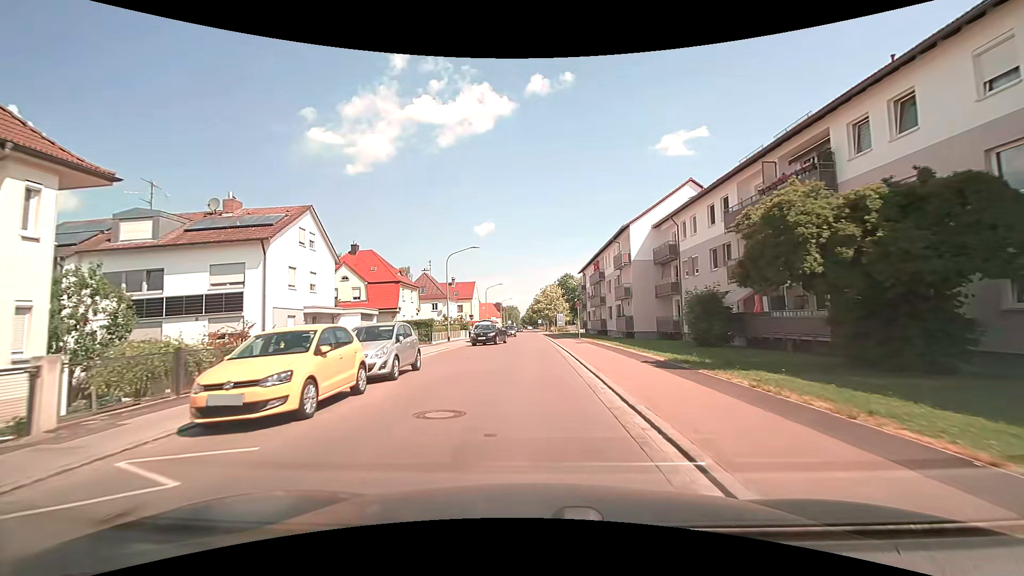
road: tertiary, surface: asphalt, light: Day
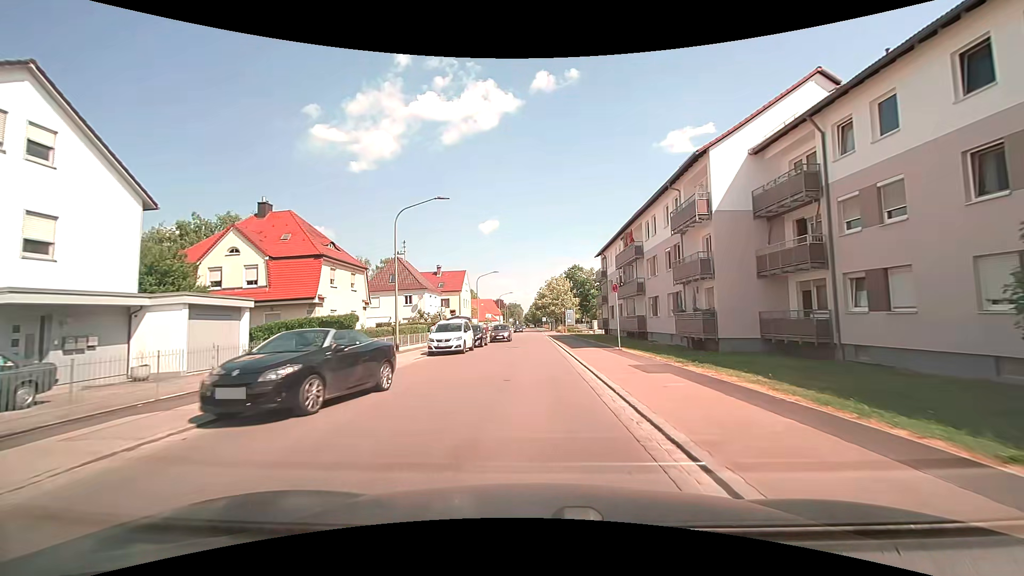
(0.0, +18.4) m; 0°
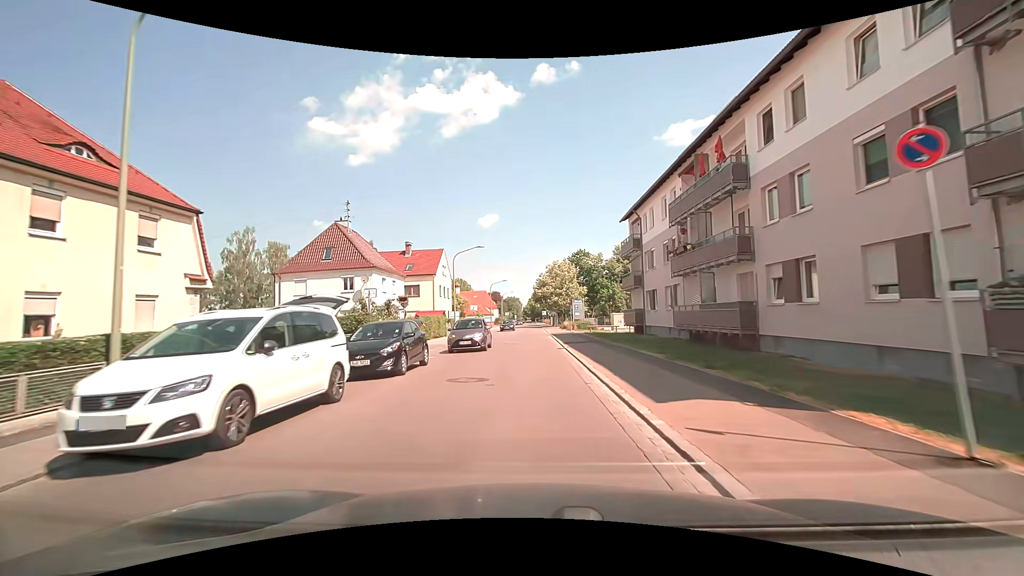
(+0.1, +18.9) m; 0°
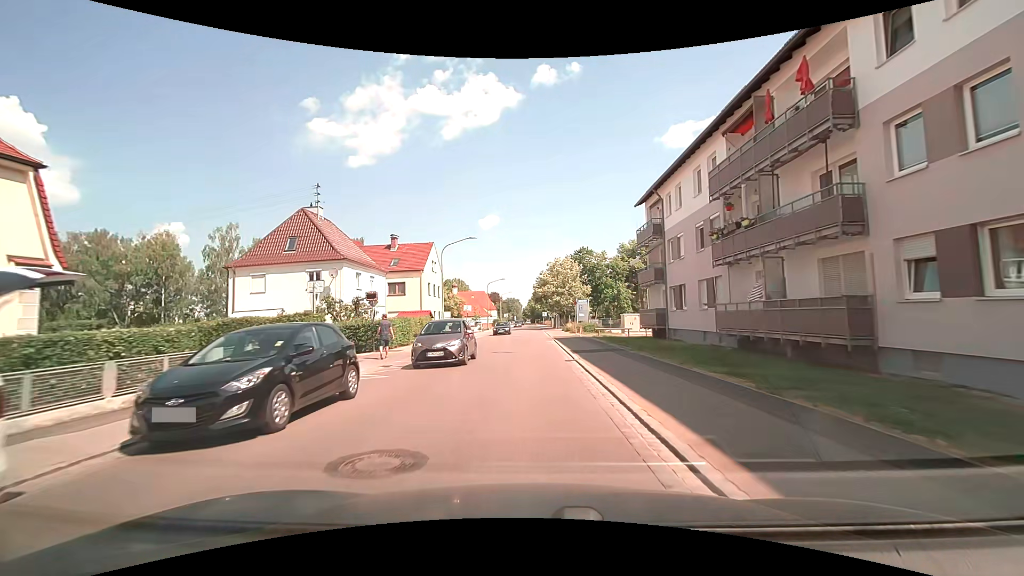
(0.0, +6.3) m; 0°
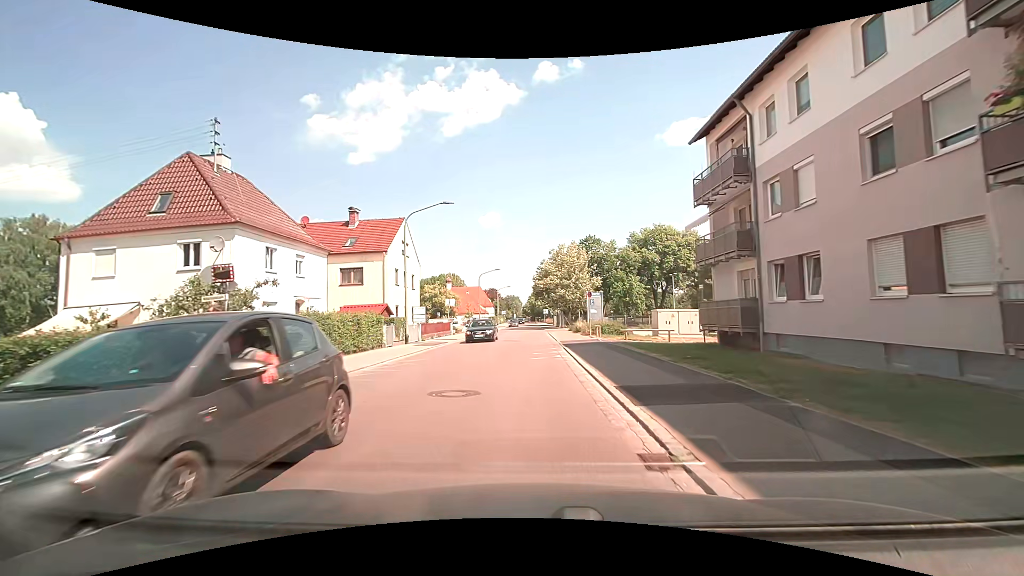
(+0.1, +12.6) m; 0°
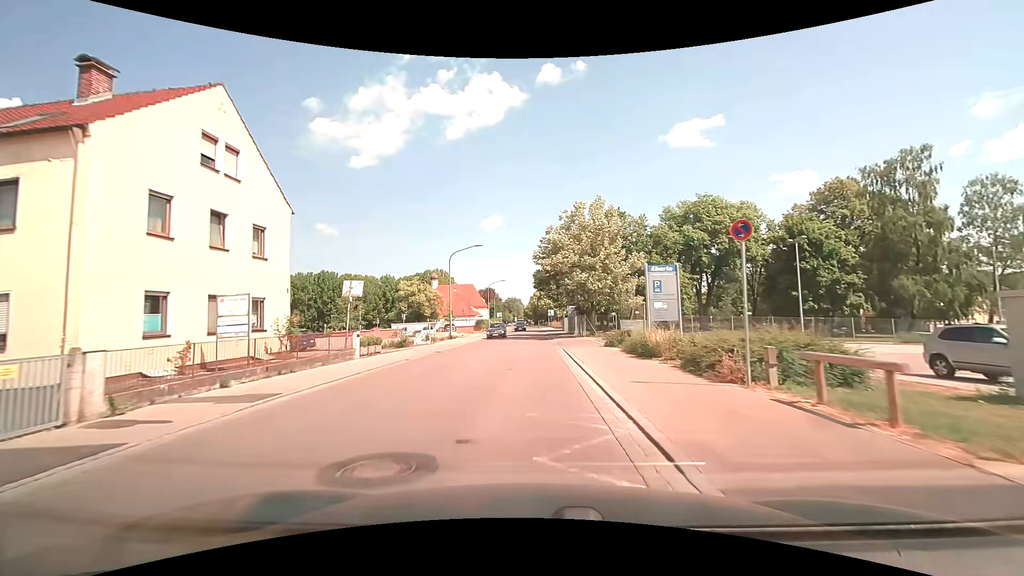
(-0.1, +26.3) m; 0°
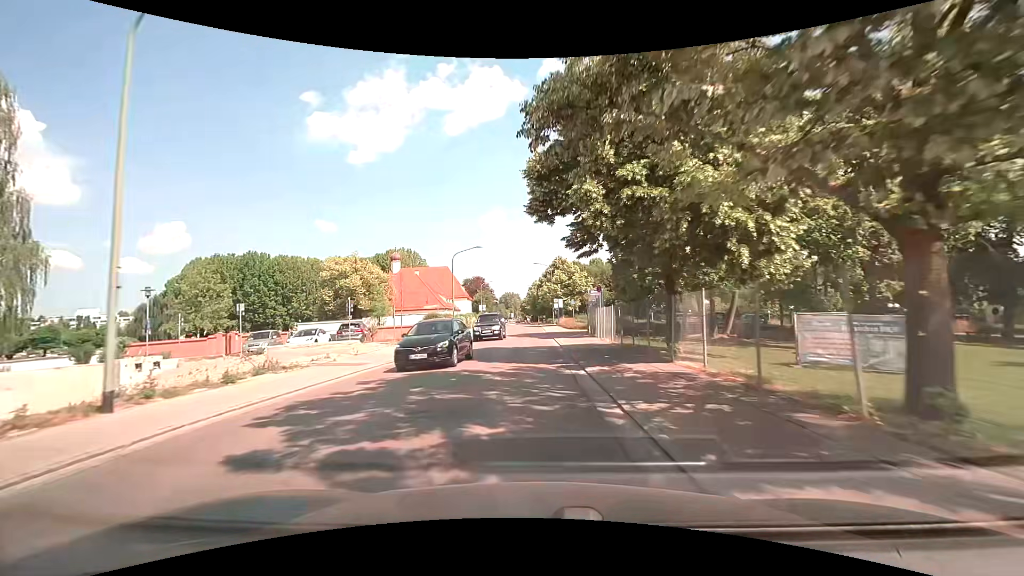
(+0.1, +36.9) m; 0°
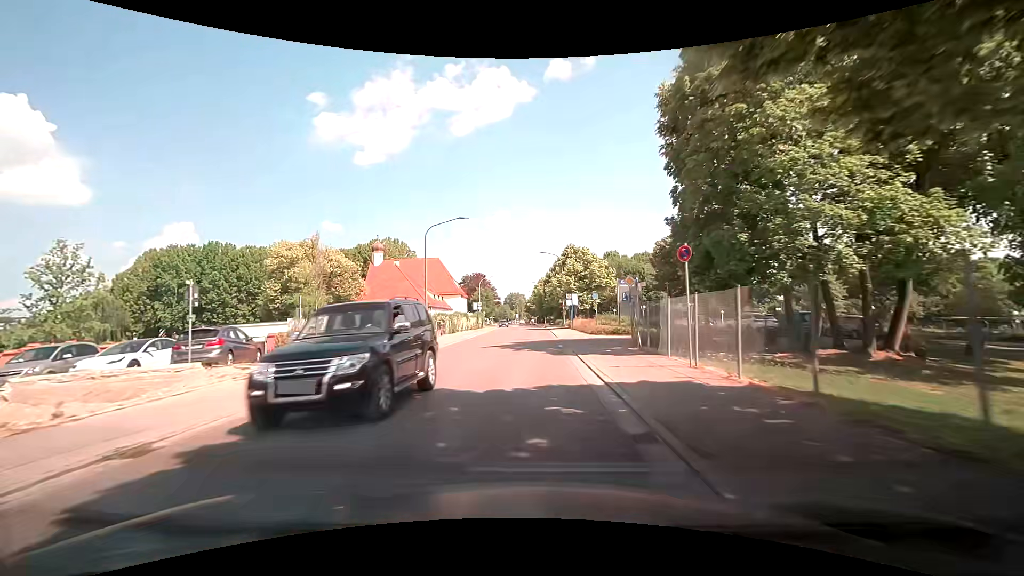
(-0.1, +15.1) m; -2°
(0, +10) (0, +20) (0, +30) (+1, +40) (+1, +50) (+1, +60) (+1, +70) (+1, +80) (+1, +90) (0, +100) m
